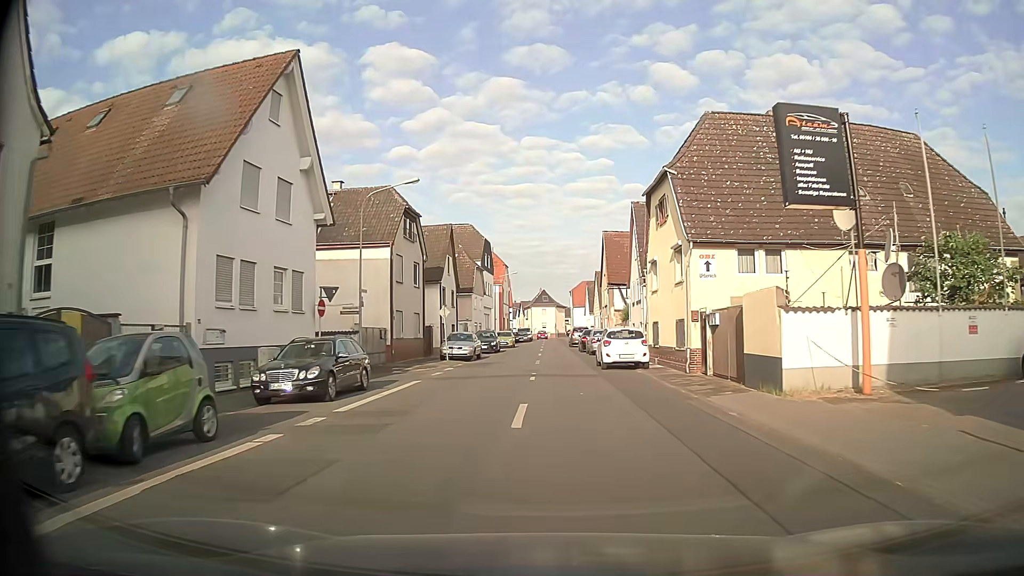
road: tertiary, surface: asphalt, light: Day
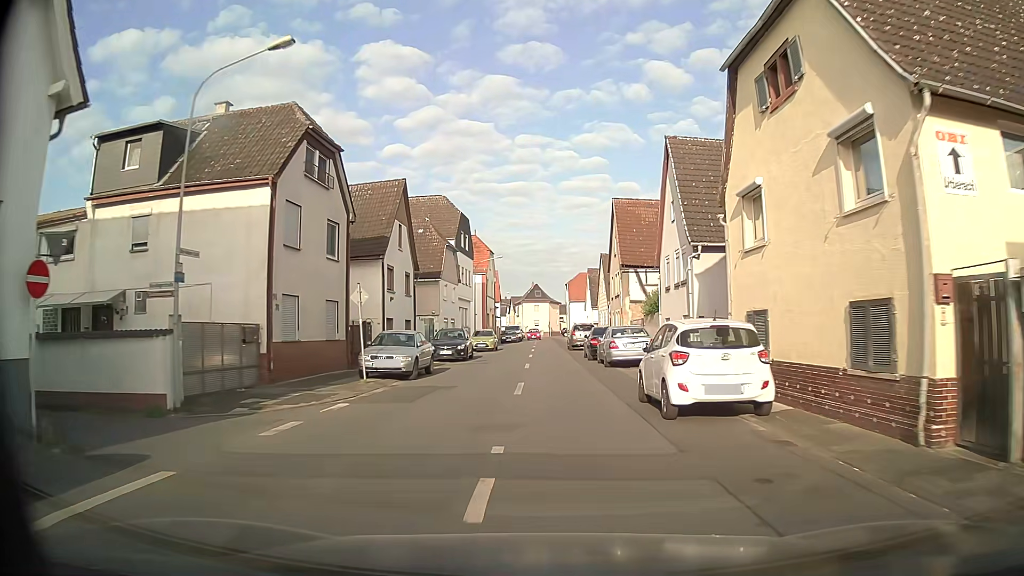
(+0.1, +13.7) m; +1°
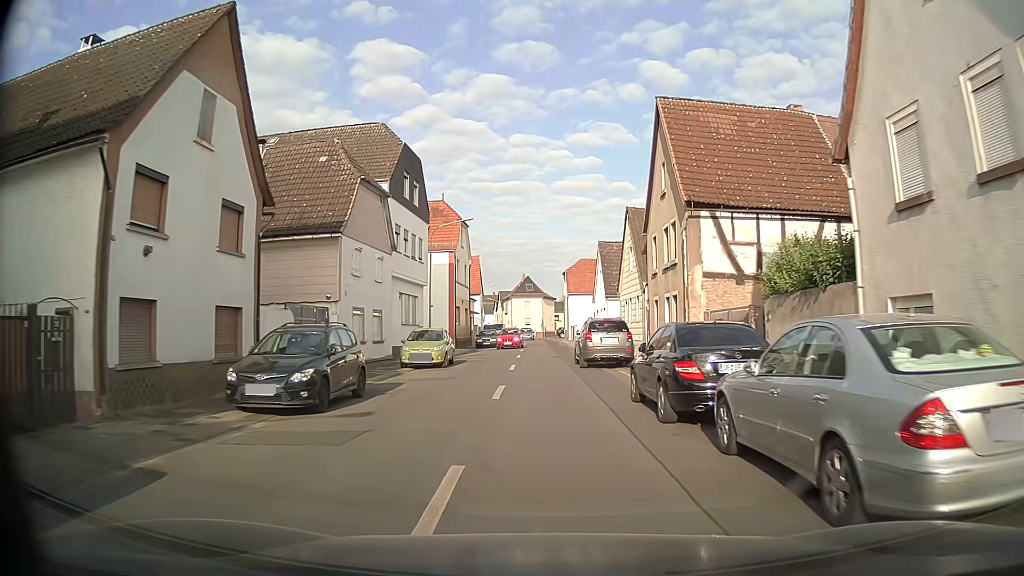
(+0.1, +19.5) m; +2°
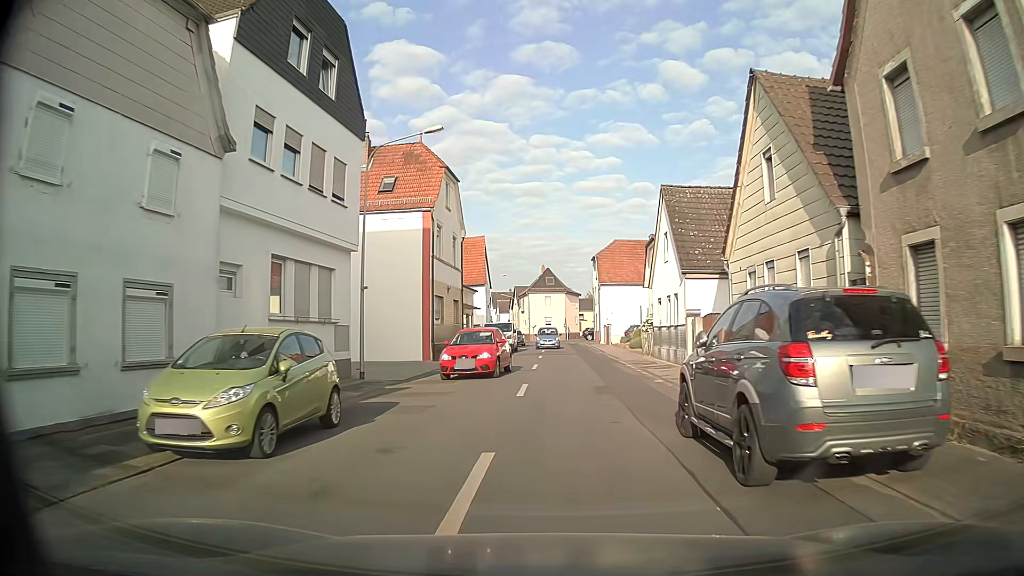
(-0.7, +17.6) m; -3°
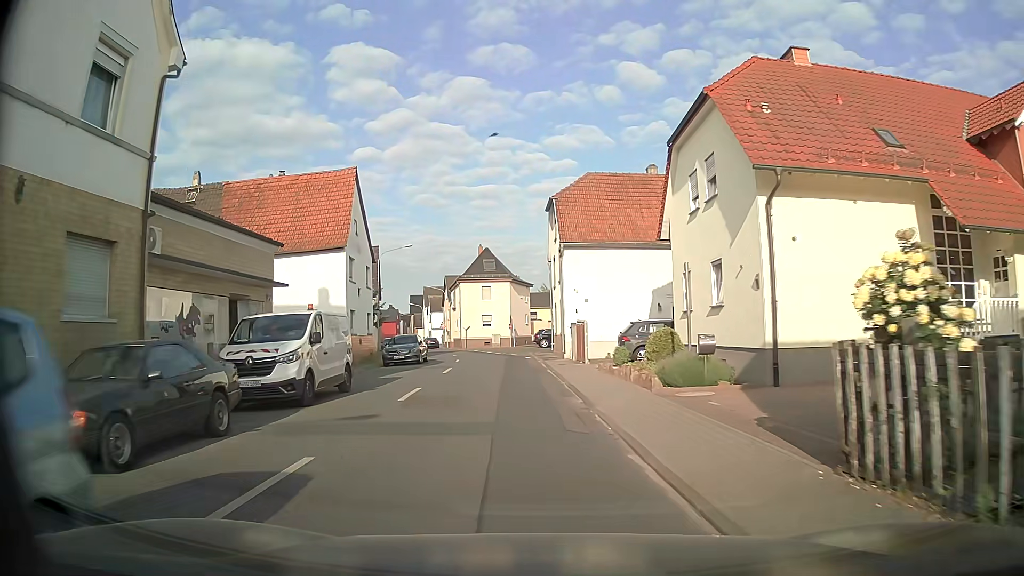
(+1.6, +27.8) m; +4°
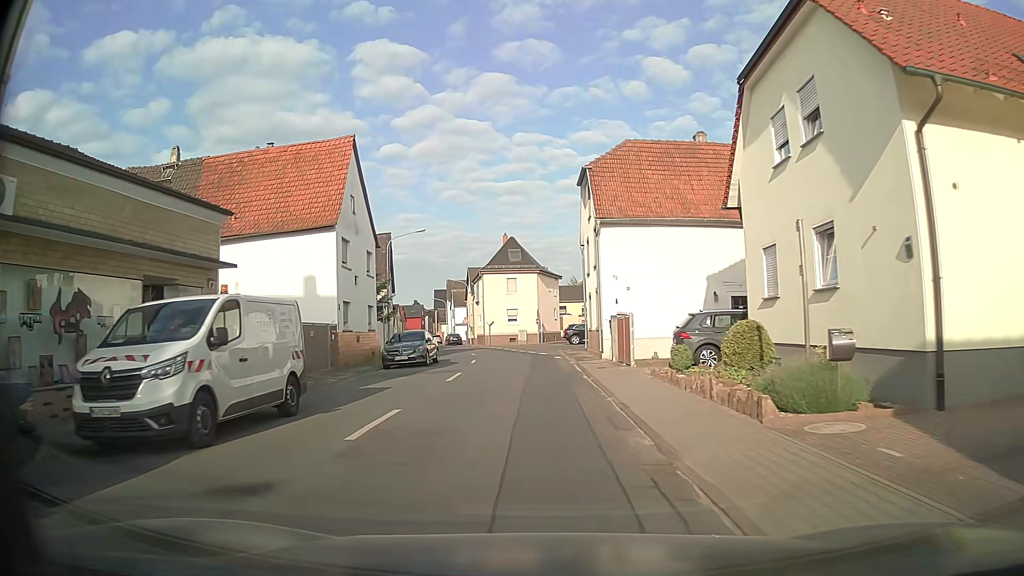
(-0.2, +5.5) m; -4°
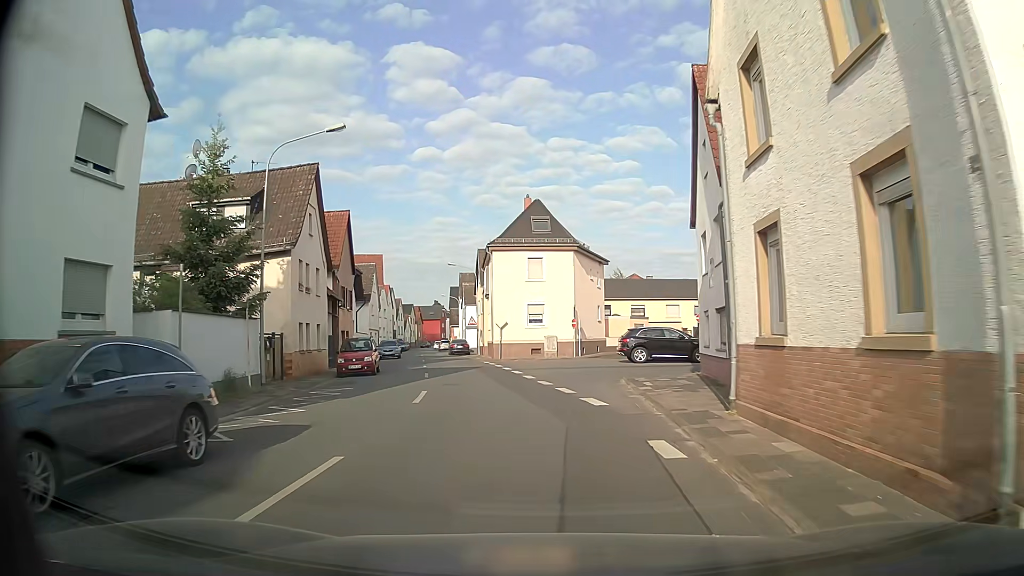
(-0.4, +22.4) m; -3°
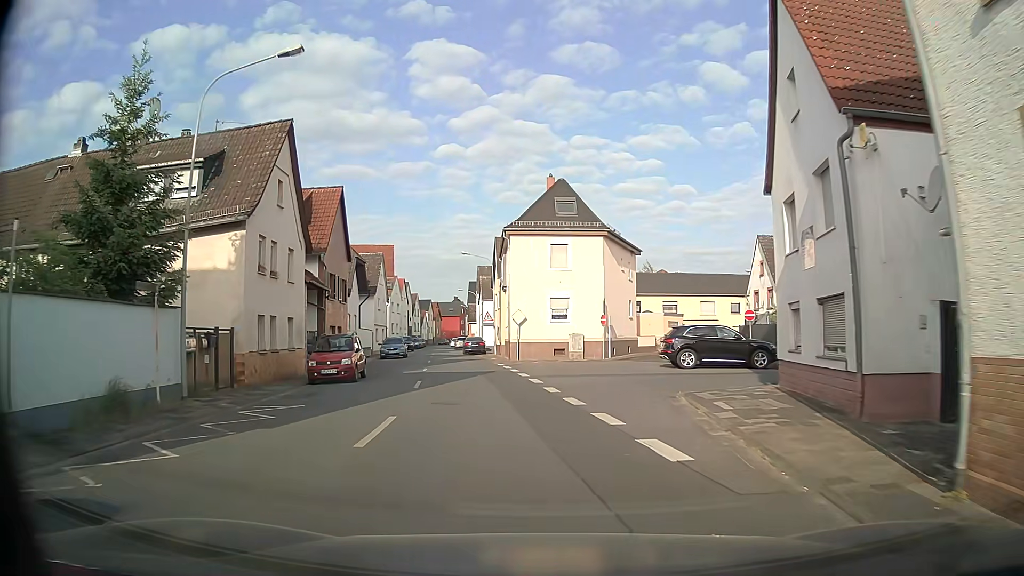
(-0.1, +5.8) m; -1°
(0, +10) (-2, +20) (-4, +30) (-6, +39) (-8, +49) (-10, +59) (-12, +69) (-14, +79) (-15, +89) (-17, +98) m
